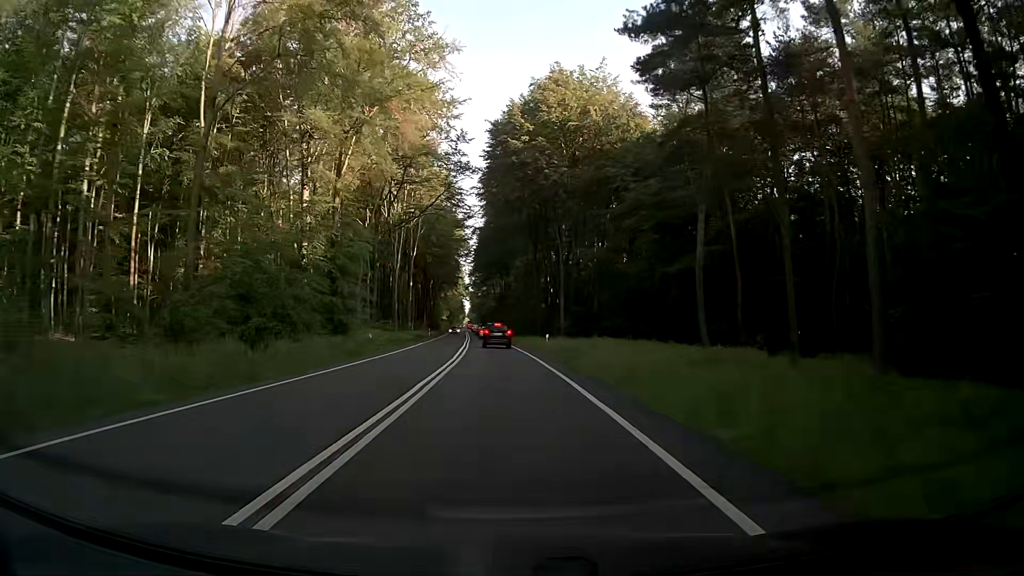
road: primary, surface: asphalt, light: Day
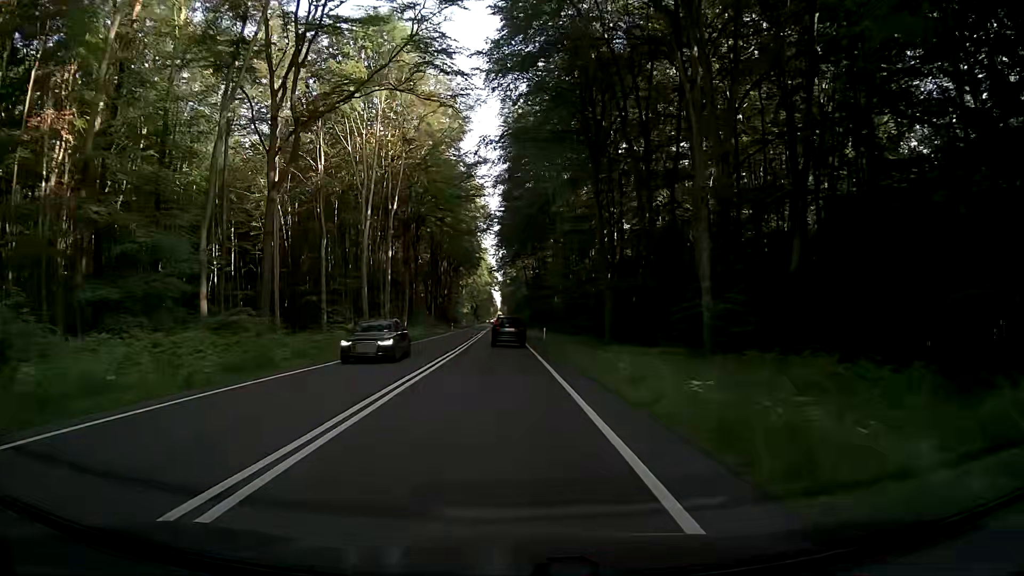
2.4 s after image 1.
(-0.8, +41.5) m; -3°
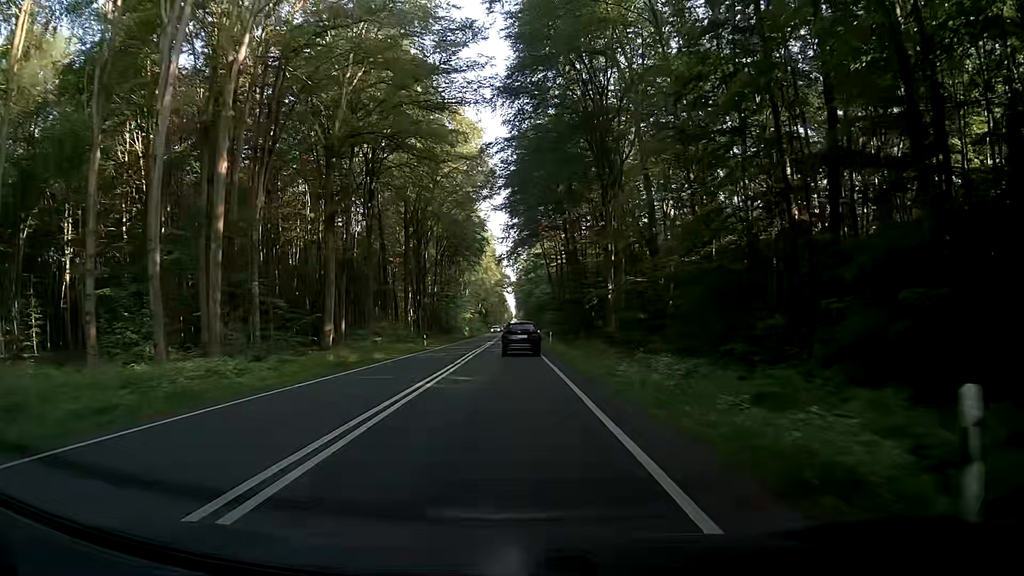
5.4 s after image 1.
(-0.4, +43.1) m; -1°
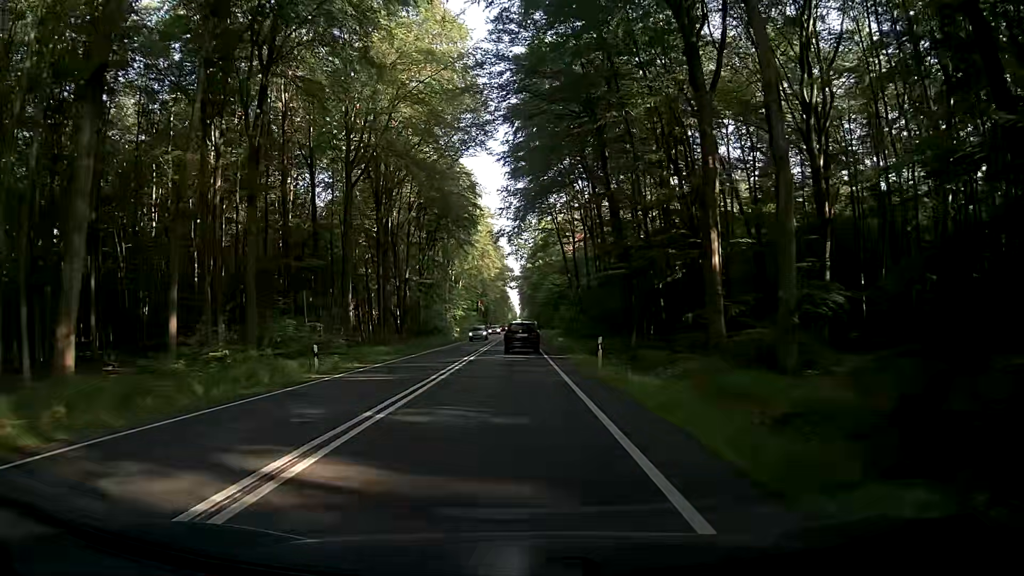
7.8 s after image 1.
(0.0, +29.8) m; 0°
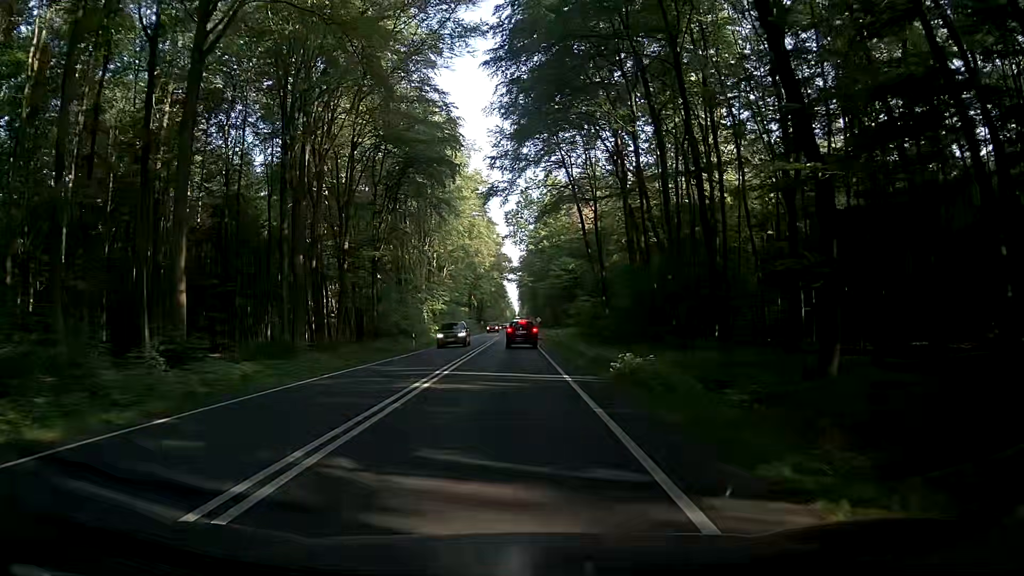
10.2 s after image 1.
(-0.2, +26.5) m; 0°
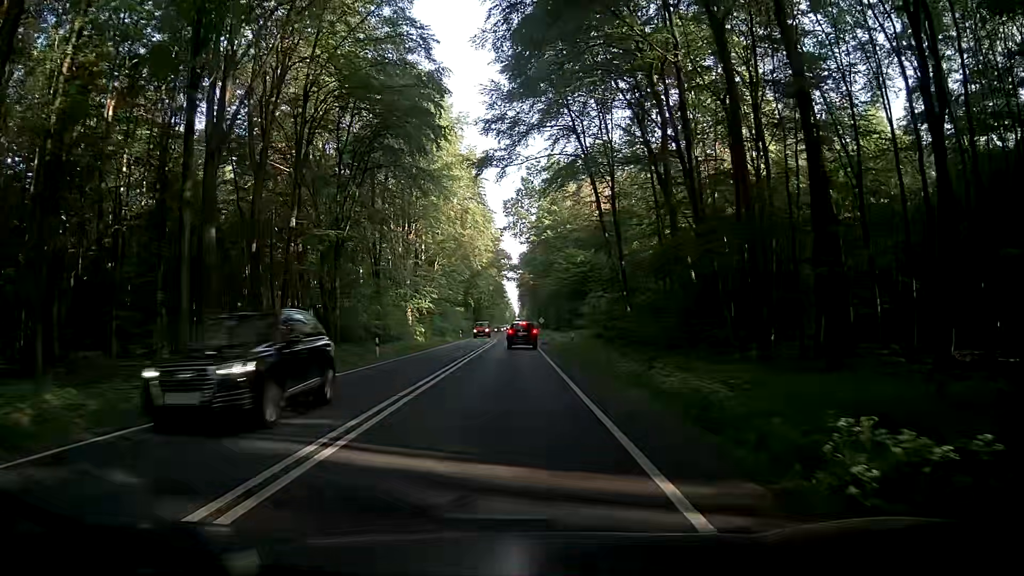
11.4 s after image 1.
(0.0, +12.0) m; -1°
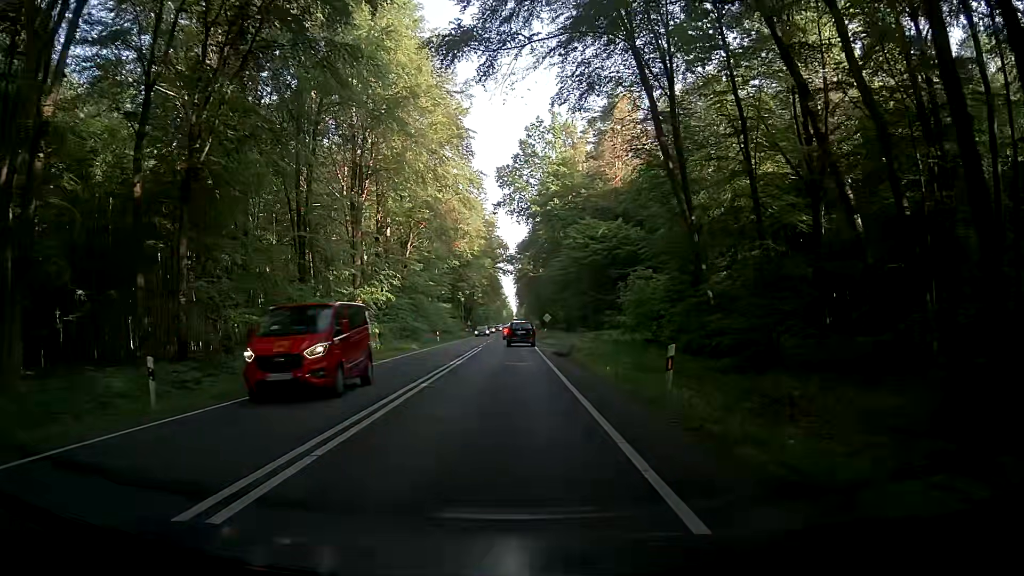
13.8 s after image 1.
(+0.4, +21.9) m; +1°
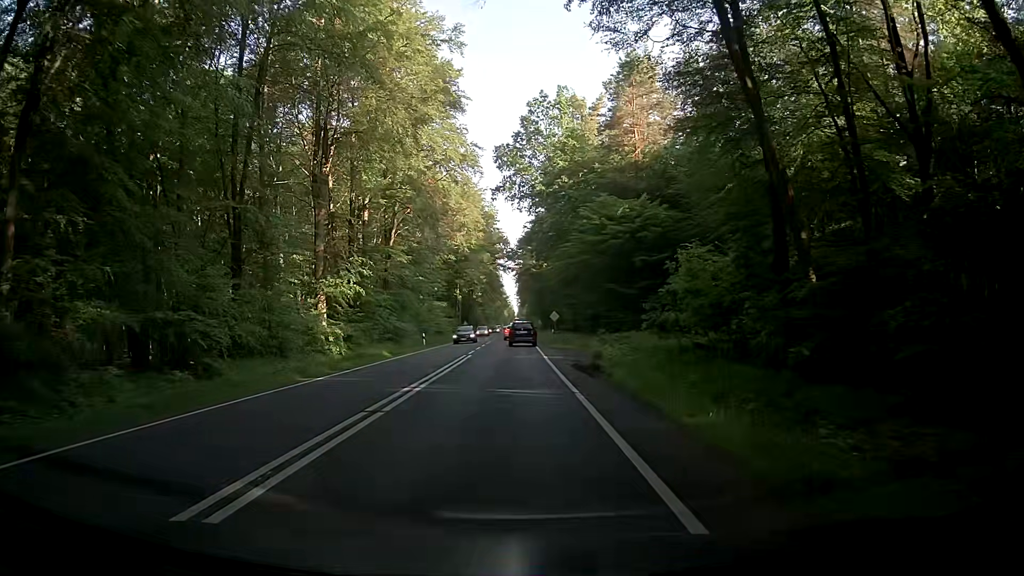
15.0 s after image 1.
(+0.1, +10.2) m; 0°
